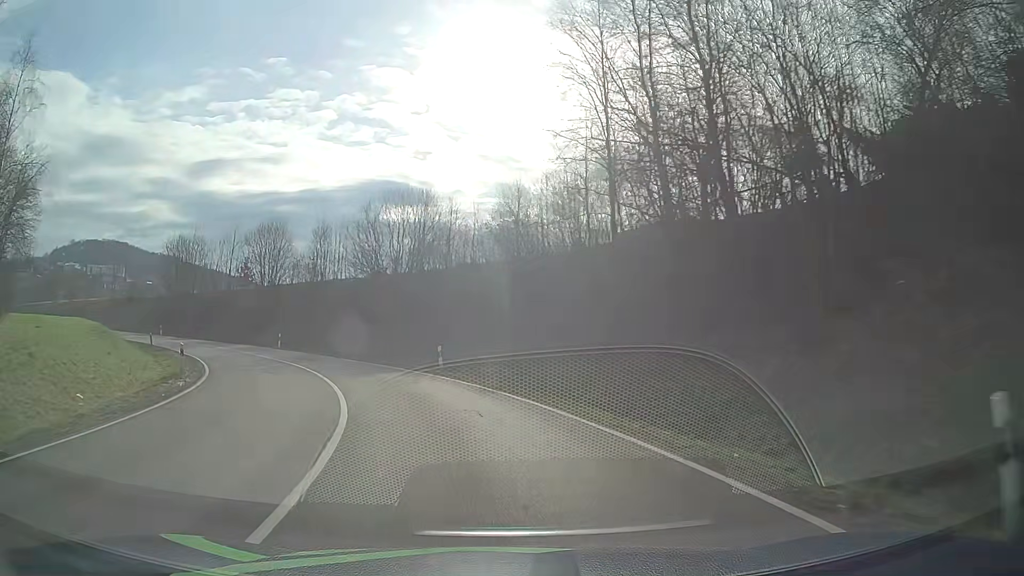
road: secondary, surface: asphalt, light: Day
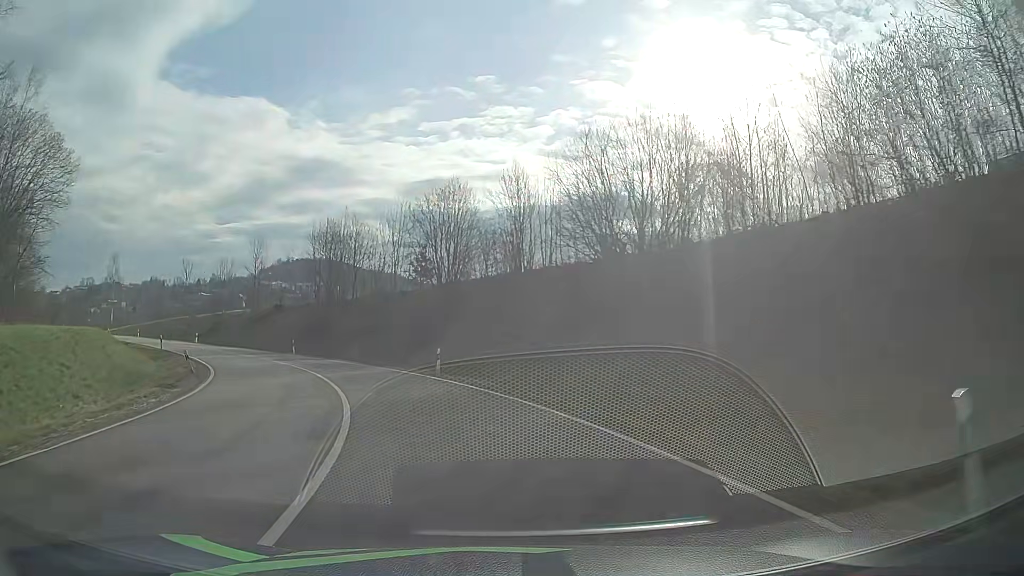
(-3.4, +21.2) m; -19°
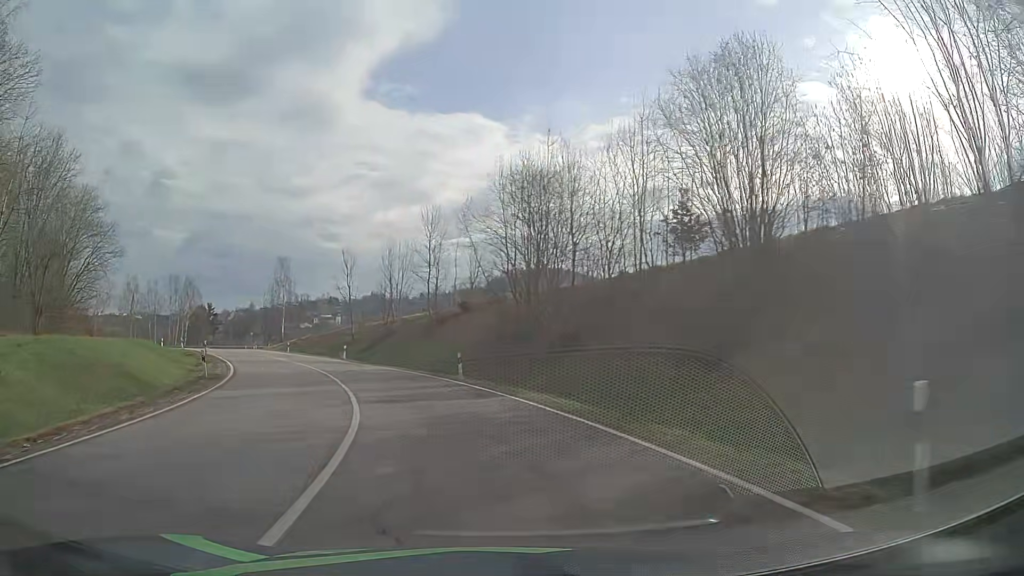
(-3.8, +21.5) m; -20°
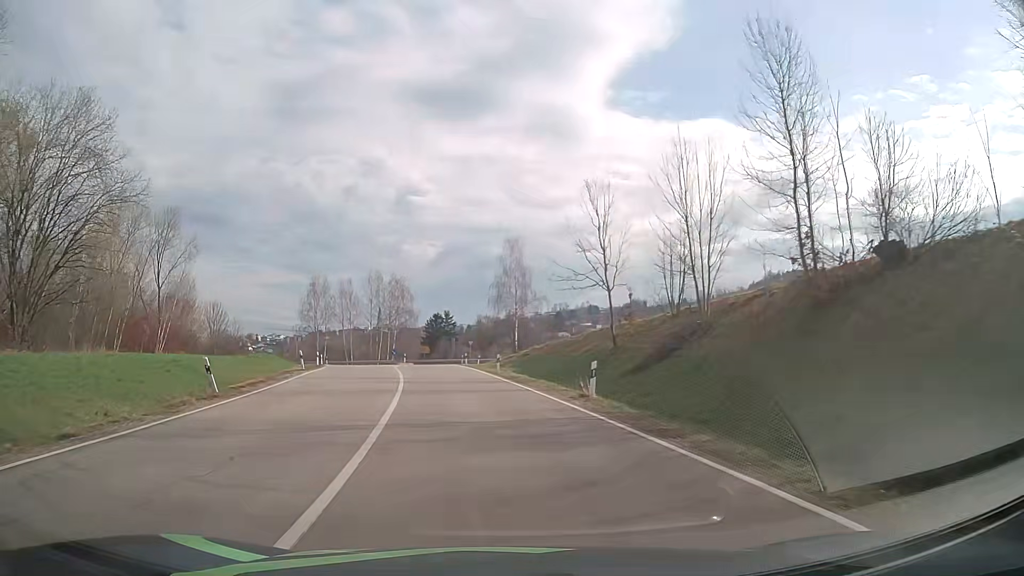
(-6.2, +28.9) m; -22°
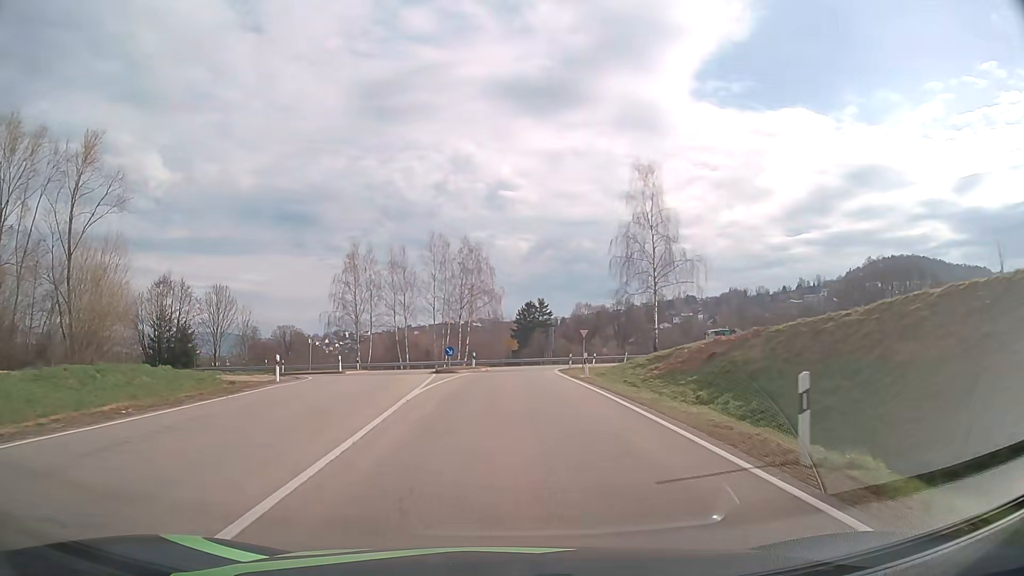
(-2.8, +30.1) m; -8°
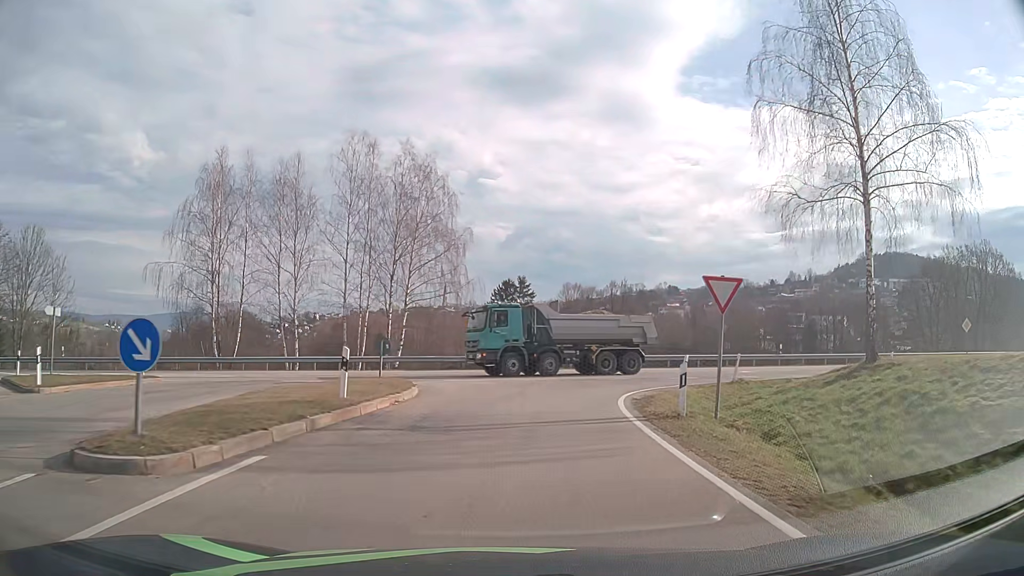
(+0.5, +31.4) m; +2°
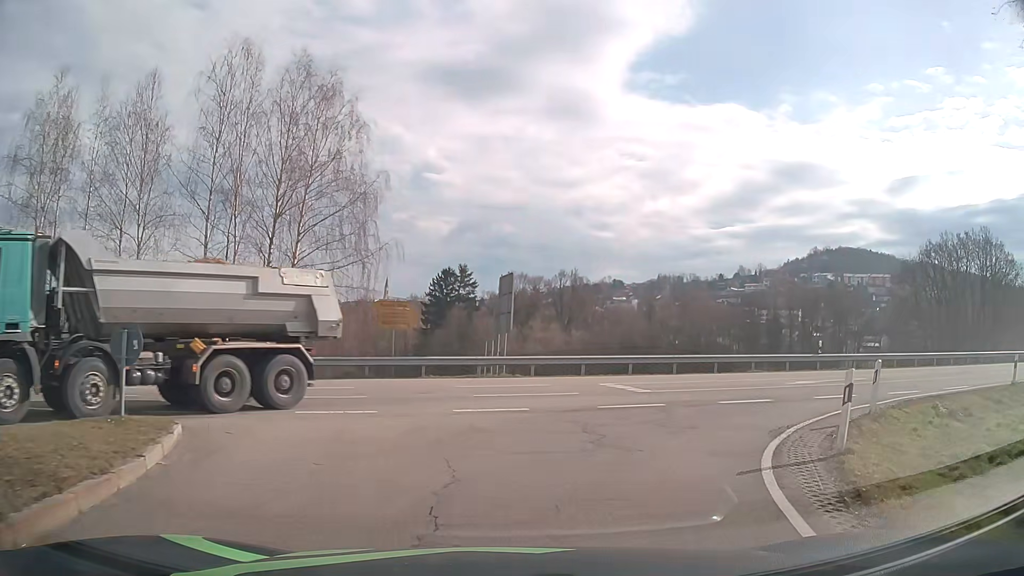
(+0.5, +12.8) m; +5°
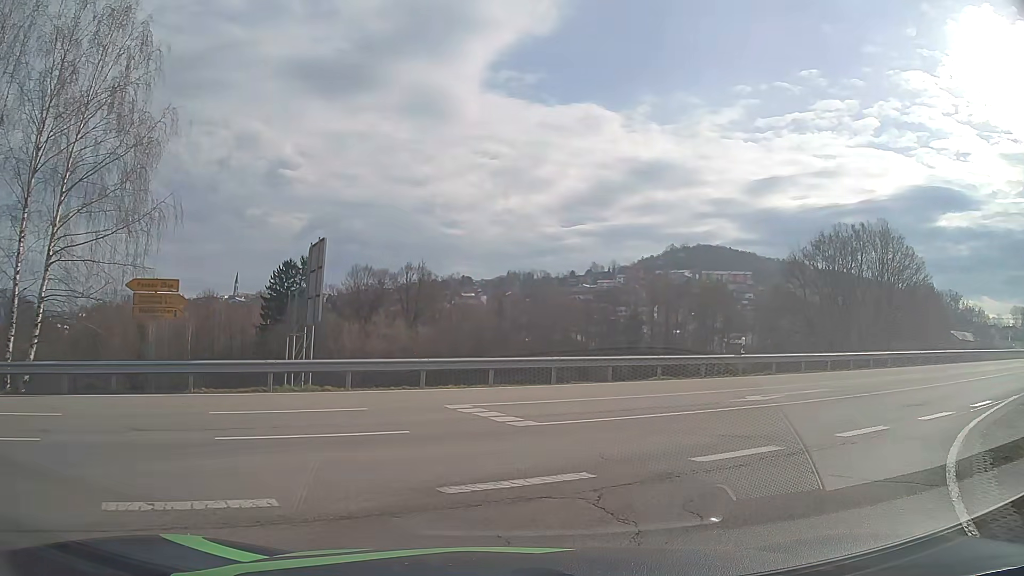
(+0.7, +7.7) m; +13°
(+3, +9) (+11, +16) (+19, +21) (+28, +25) (+37, +30) (+46, +35) (+54, +40) (+63, +44) (+72, +49) (+81, +54) m
